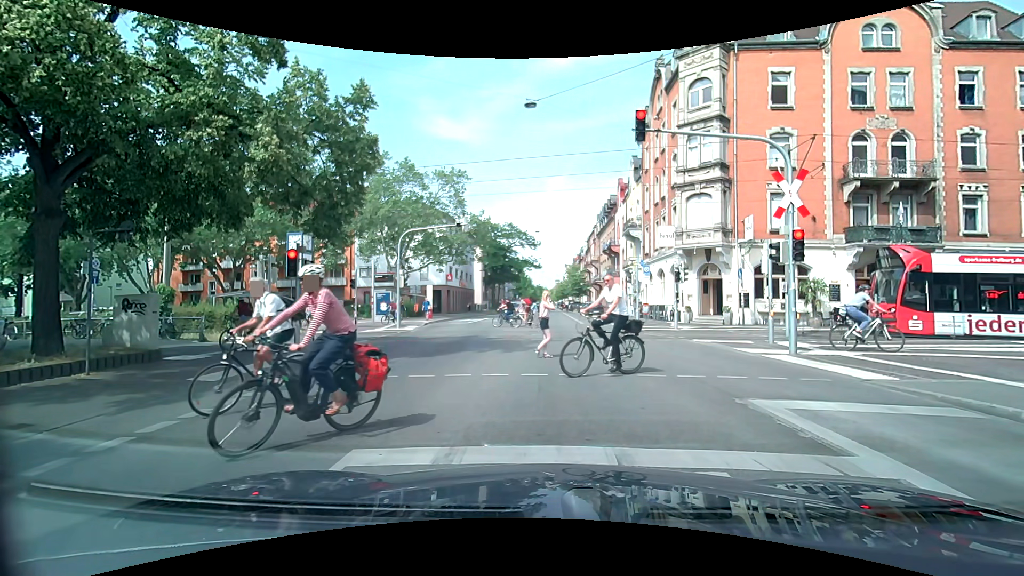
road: secondary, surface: asphalt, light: Day
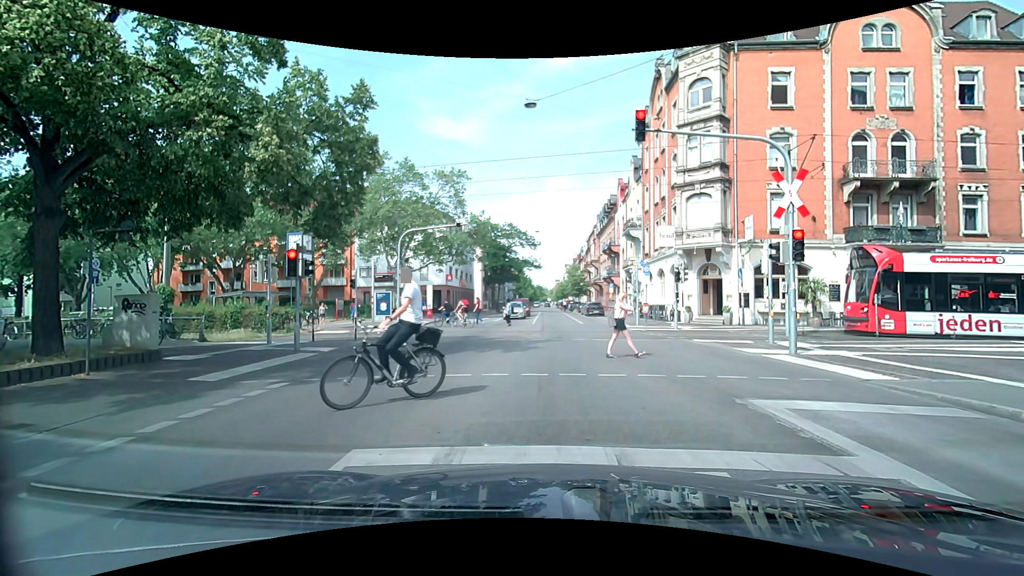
(0.0, 0.0) m; 0°
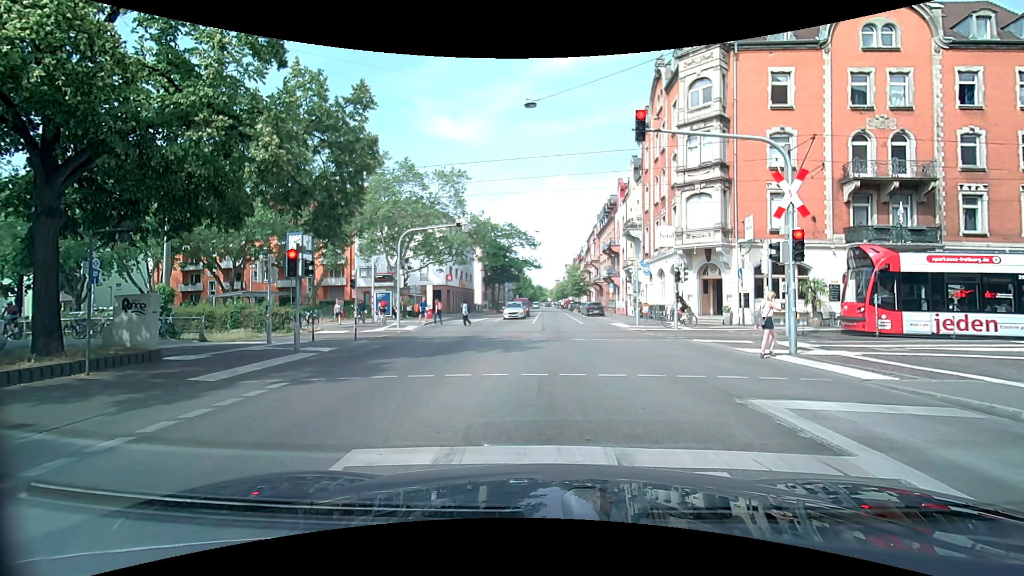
(0.0, 0.0) m; 0°
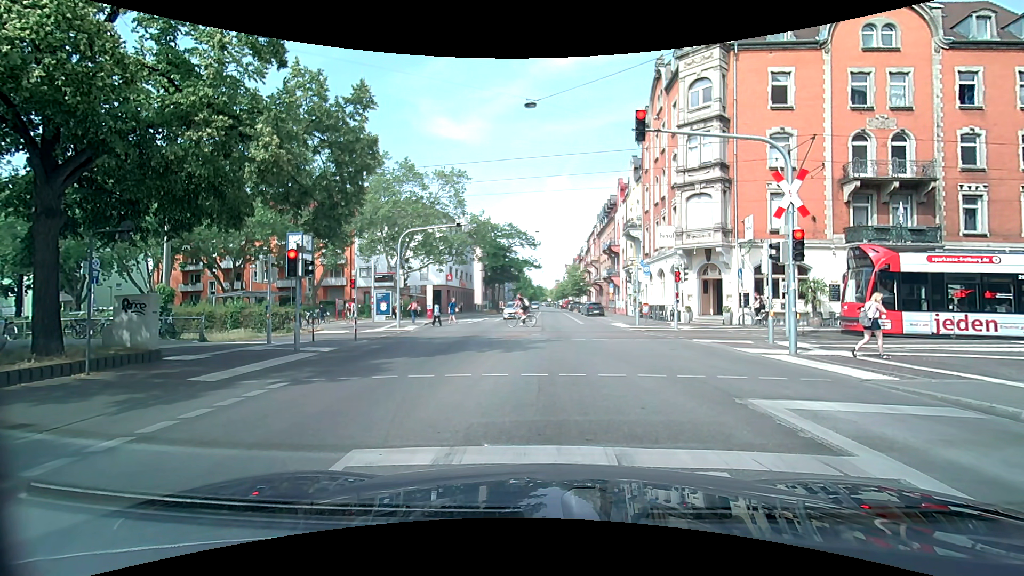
(0.0, 0.0) m; 0°
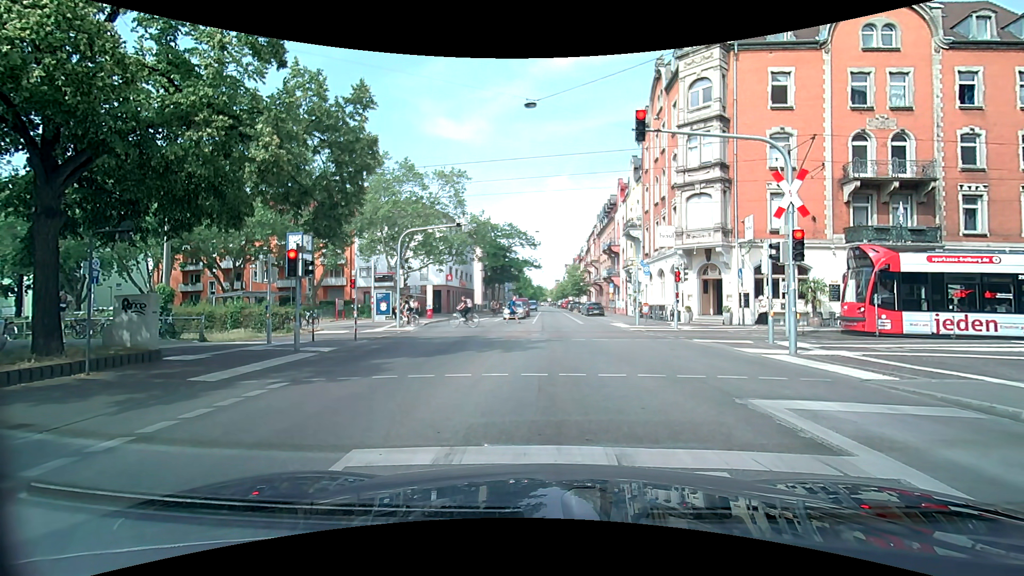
(0.0, 0.0) m; 0°
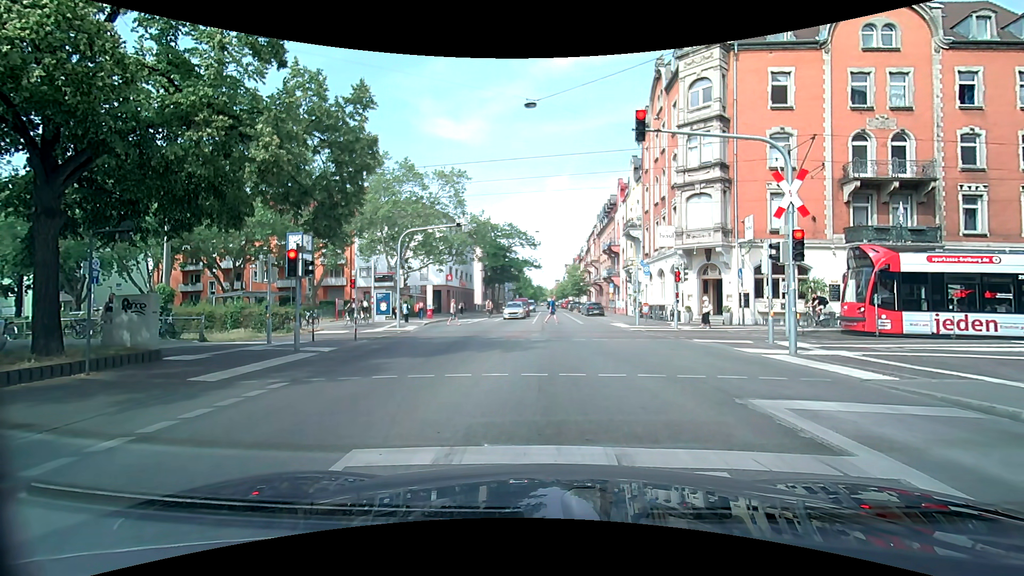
(0.0, 0.0) m; 0°
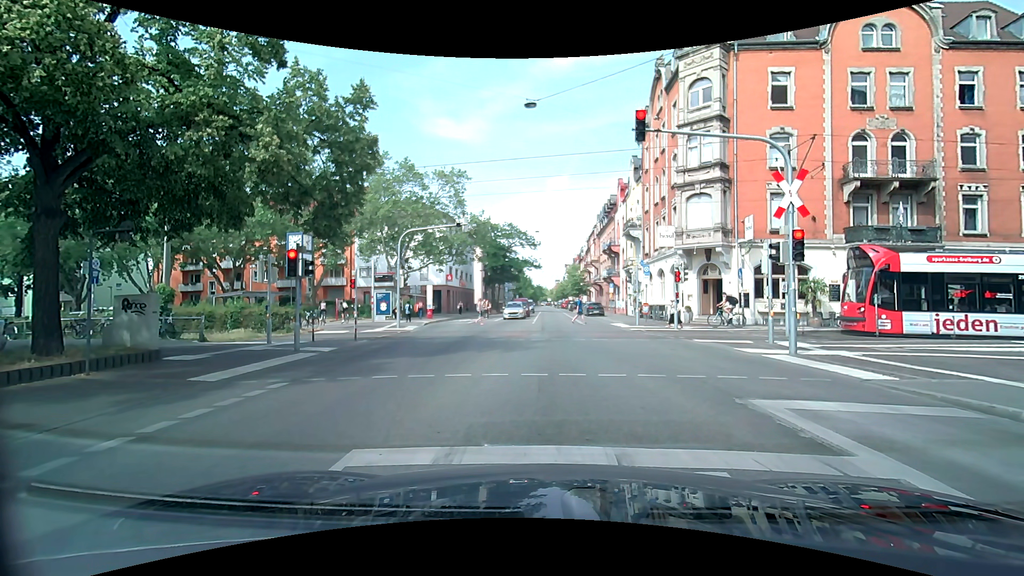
(0.0, 0.0) m; 0°
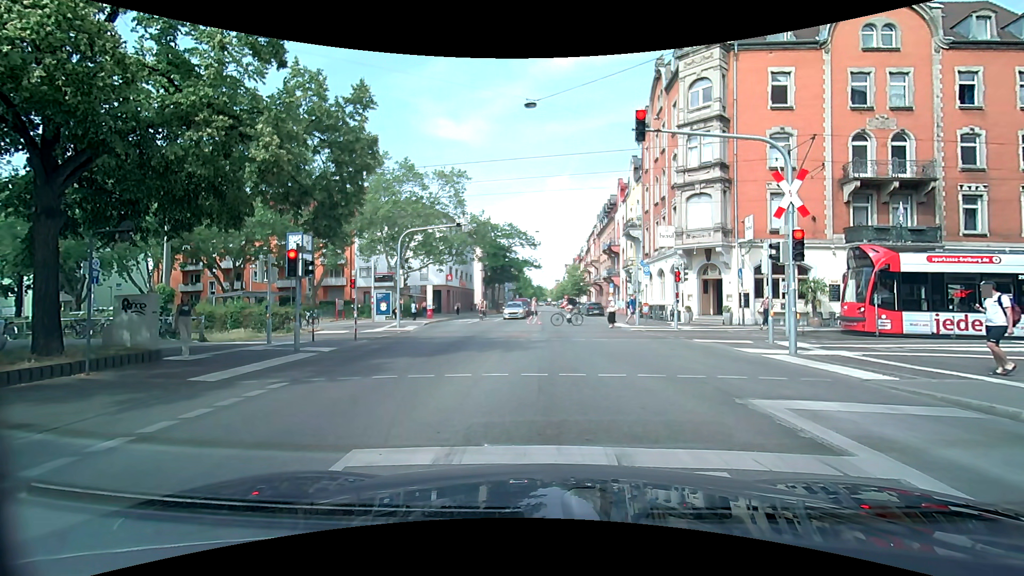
(0.0, 0.0) m; 0°
(+1, +10) (+2, +20) (+3, +30) (+4, +40) (+5, +50) (+6, +60) (+6, +70) (+7, +80) (+8, +90) (+9, +100) m
